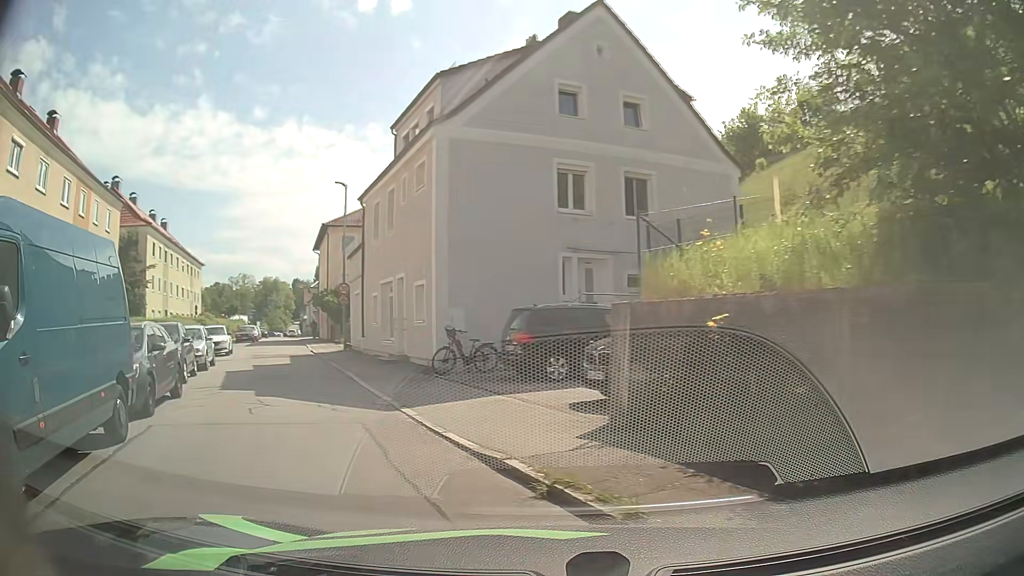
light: Day
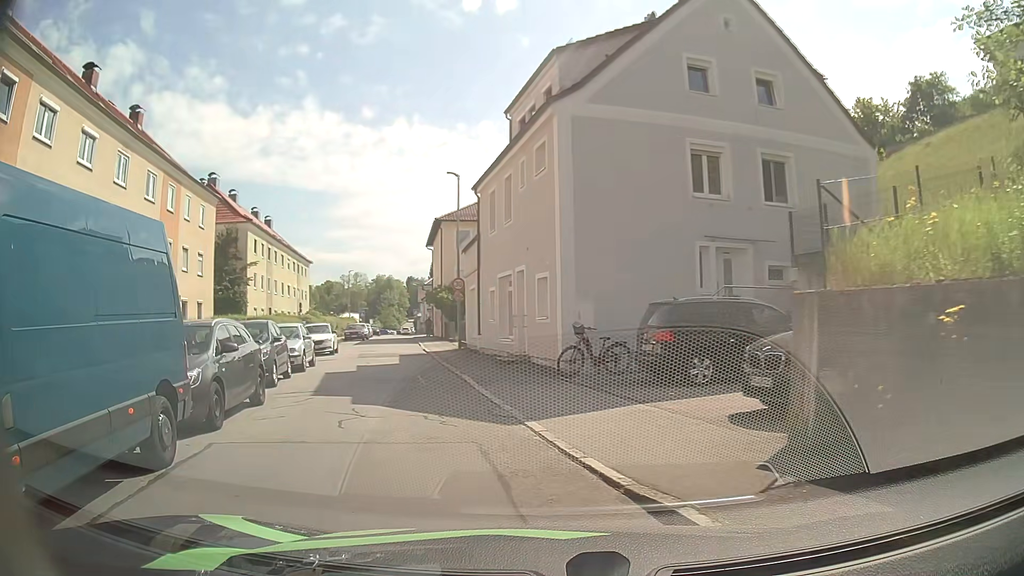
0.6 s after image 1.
(-0.2, +1.9) m; -11°
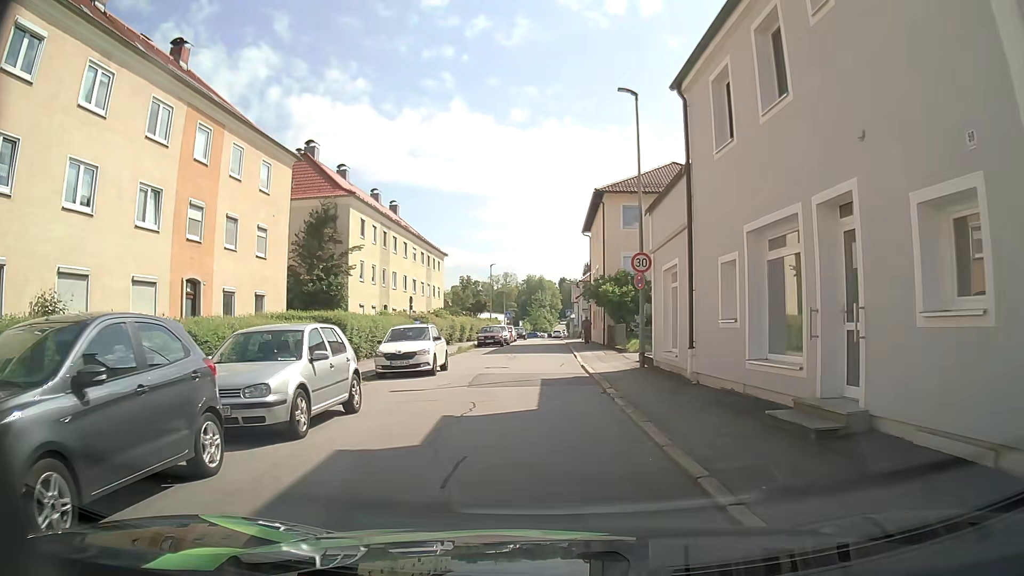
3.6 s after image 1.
(-2.0, +11.9) m; -14°
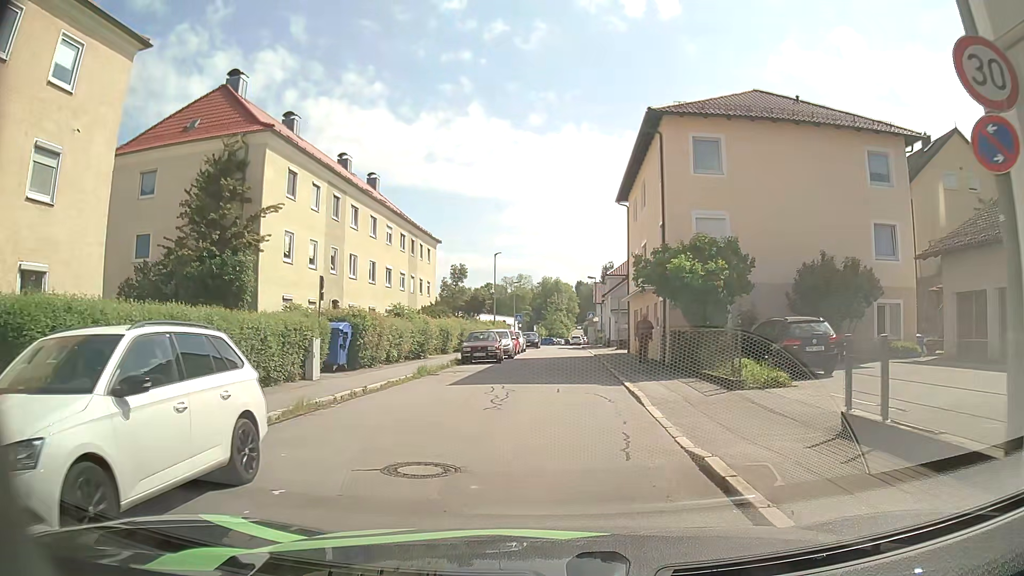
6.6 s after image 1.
(-0.1, +15.5) m; -2°
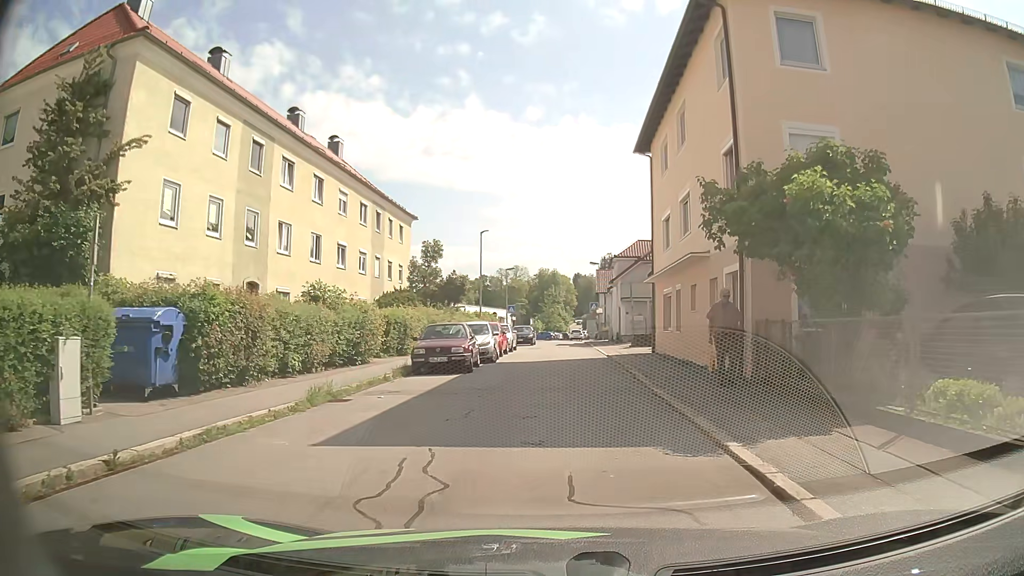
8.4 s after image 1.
(+0.2, +9.8) m; +1°
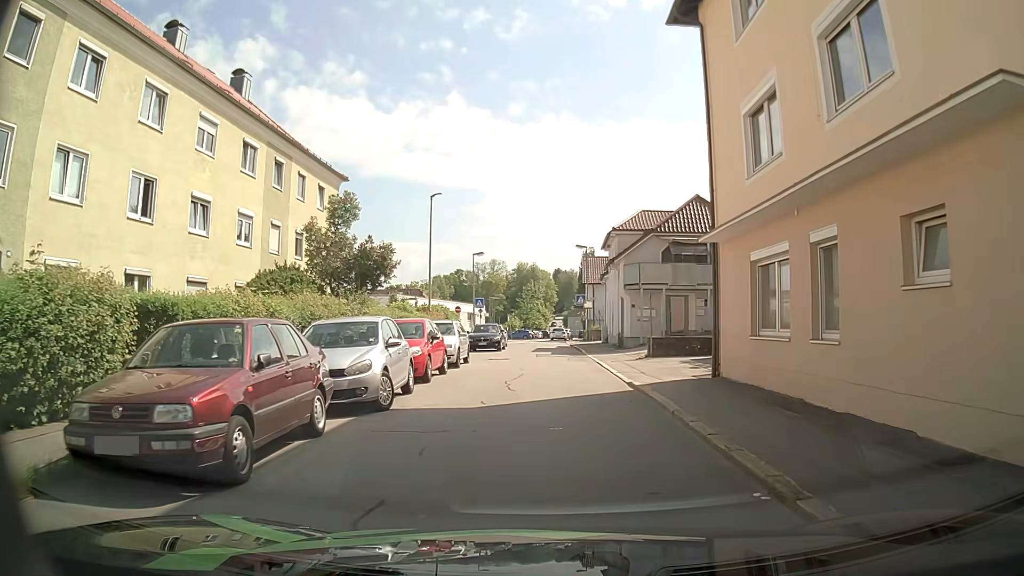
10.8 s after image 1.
(+0.3, +13.4) m; +2°
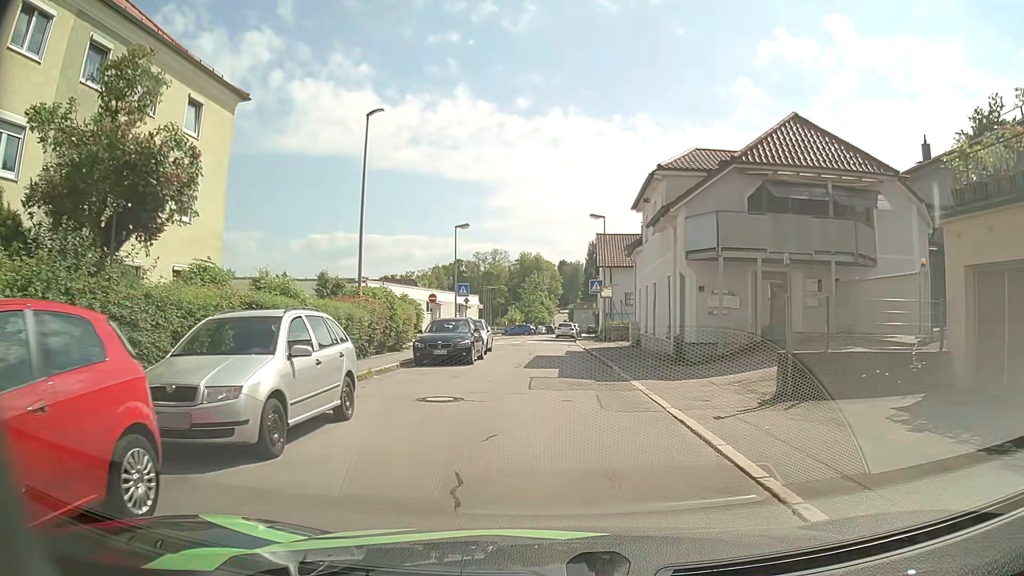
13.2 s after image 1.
(0.0, +14.1) m; -1°
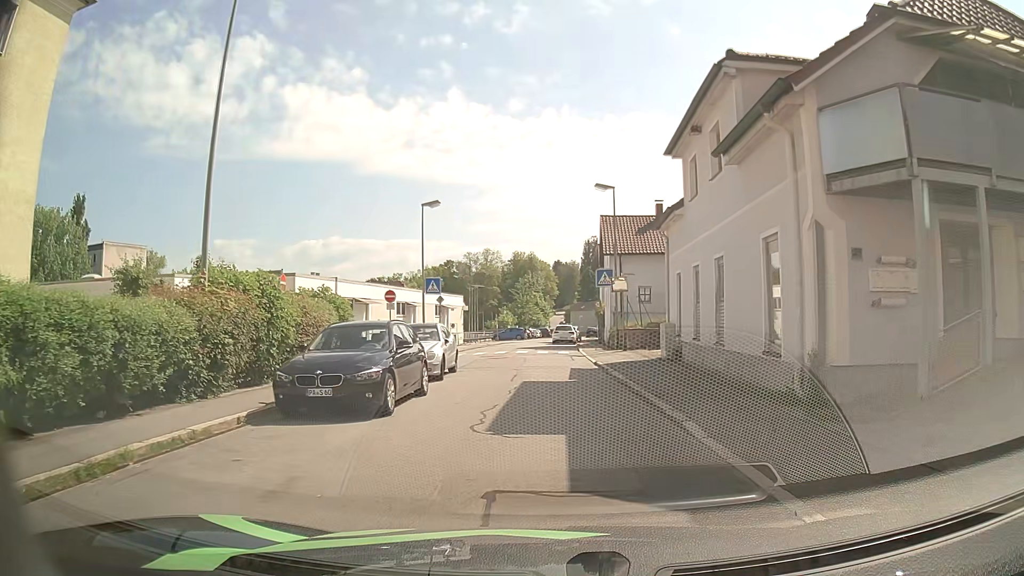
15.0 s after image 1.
(+0.1, +10.2) m; +1°
